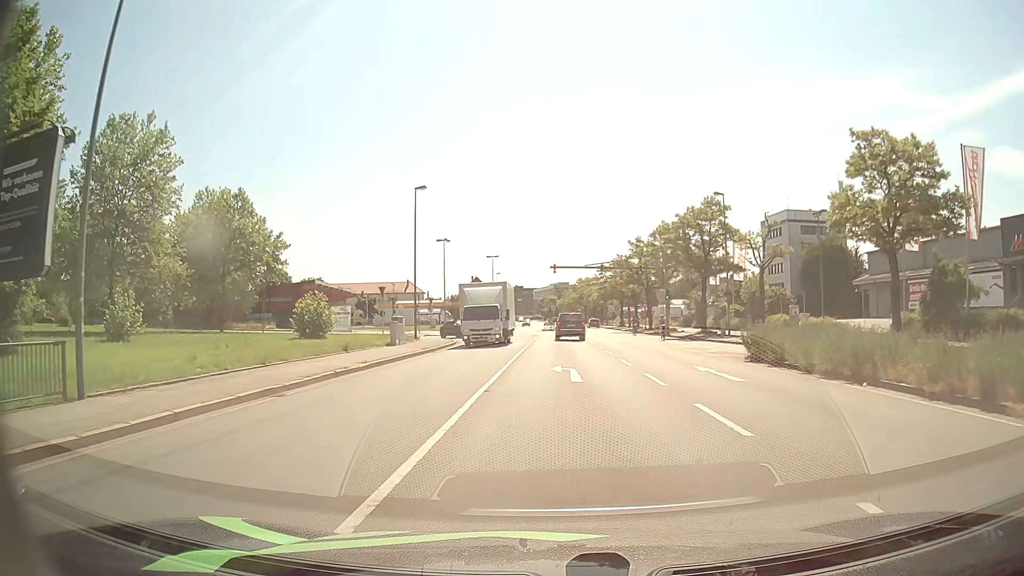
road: primary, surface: asphalt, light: Day
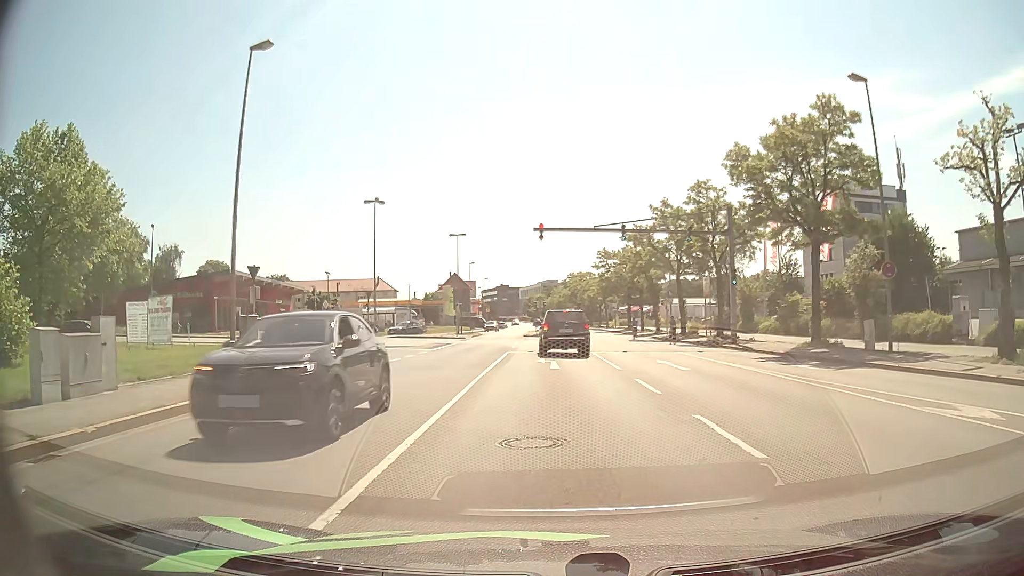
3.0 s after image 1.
(+0.2, +24.8) m; +1°
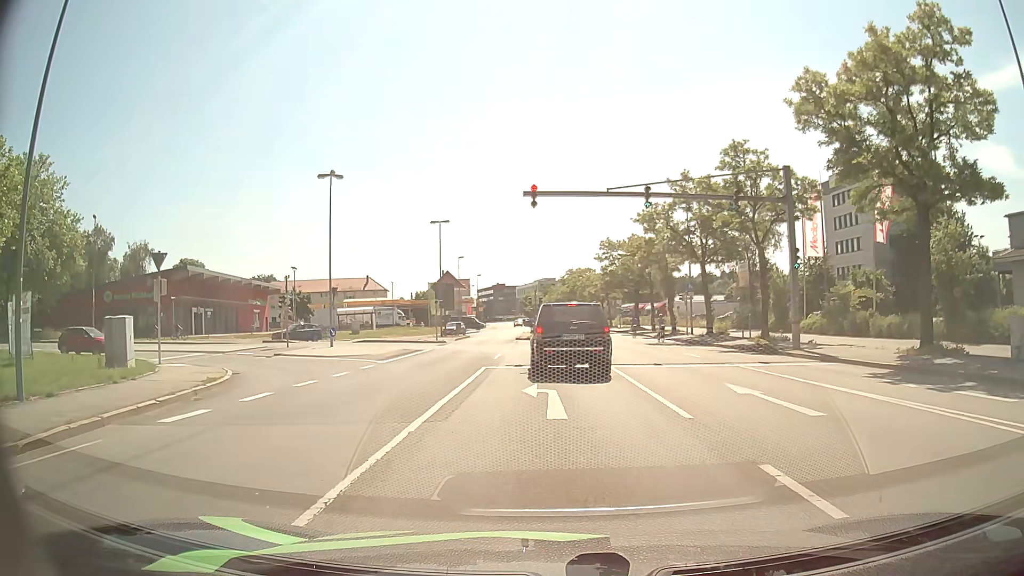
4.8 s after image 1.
(0.0, +9.2) m; 0°
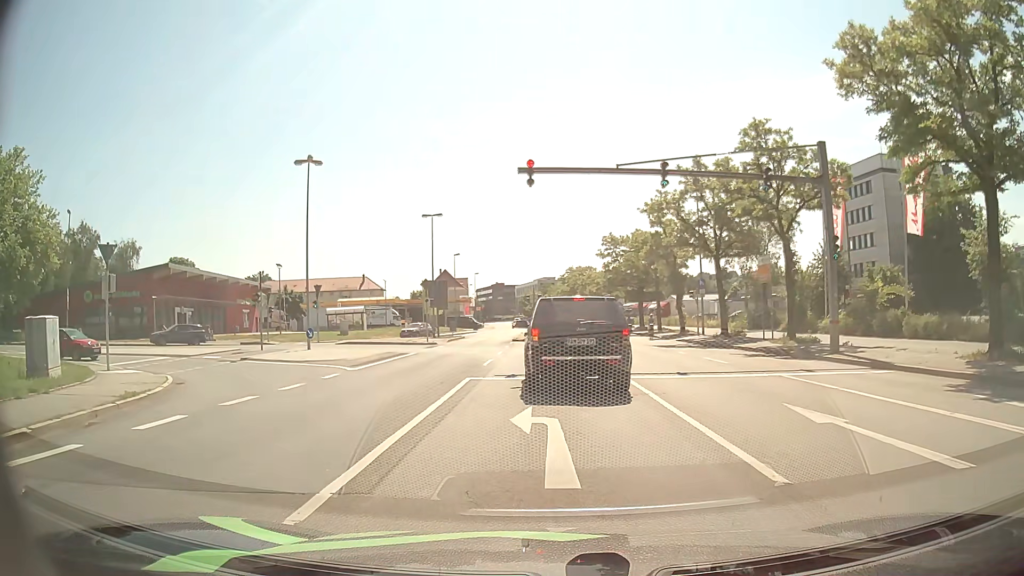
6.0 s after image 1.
(0.0, +3.6) m; -1°
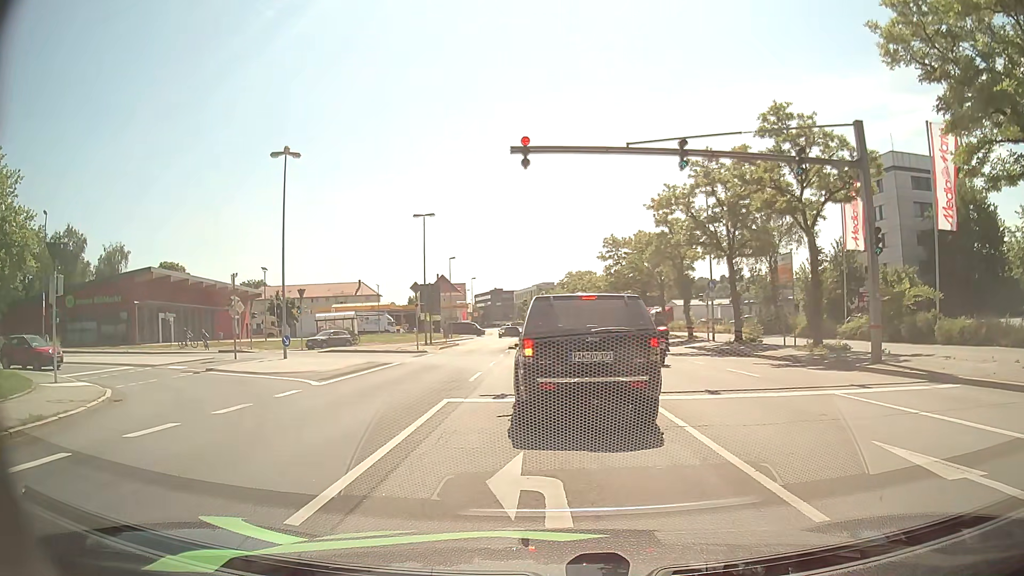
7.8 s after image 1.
(0.0, +3.2) m; 0°
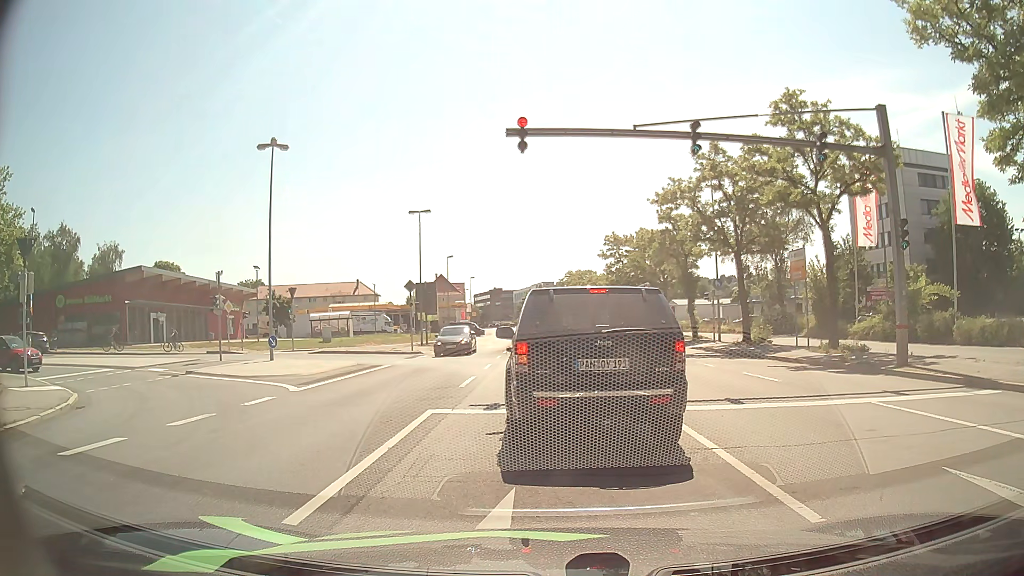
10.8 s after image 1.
(+0.1, +1.6) m; +2°
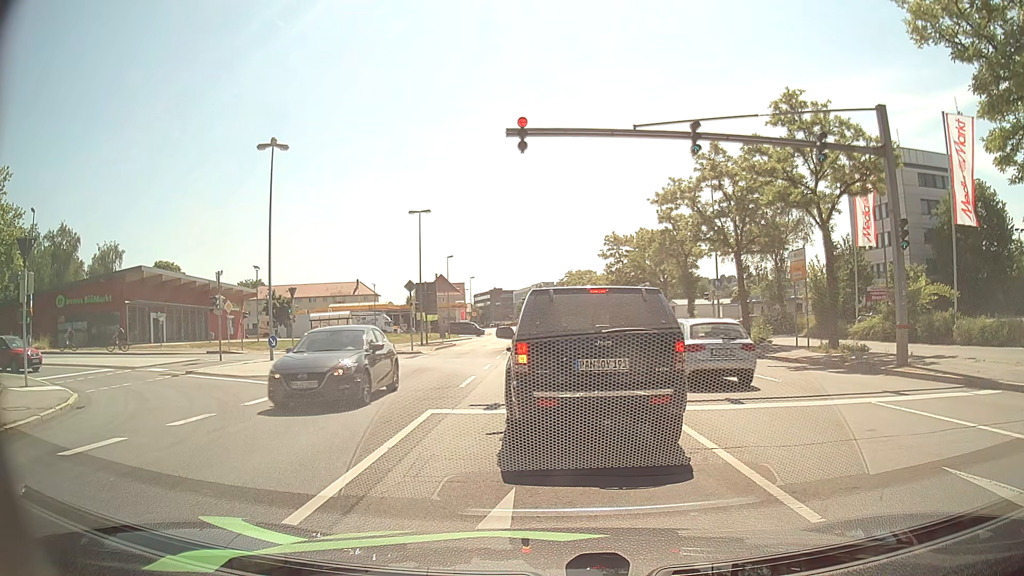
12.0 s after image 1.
(0.0, 0.0) m; 0°
